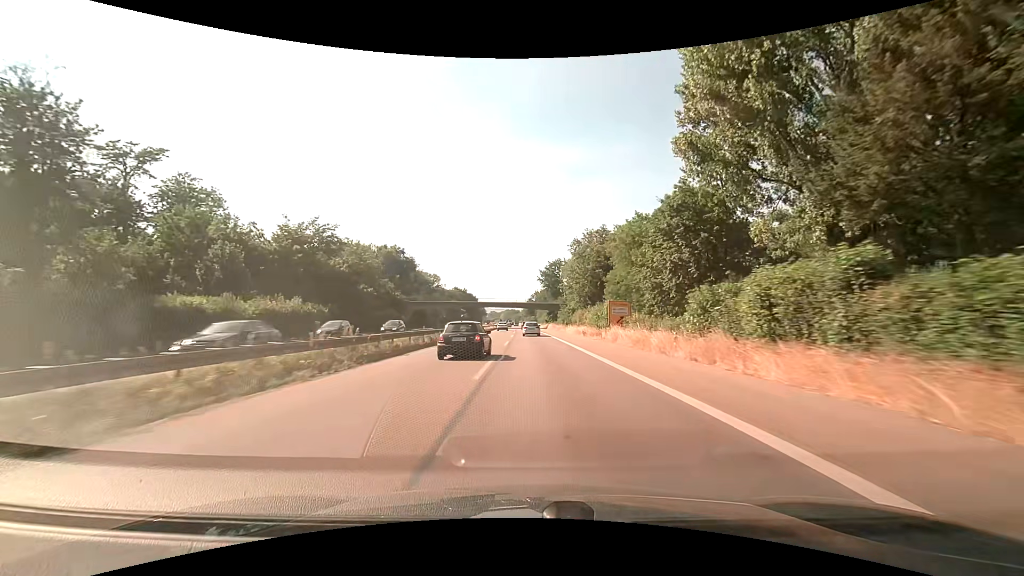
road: trunk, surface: asphalt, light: Day
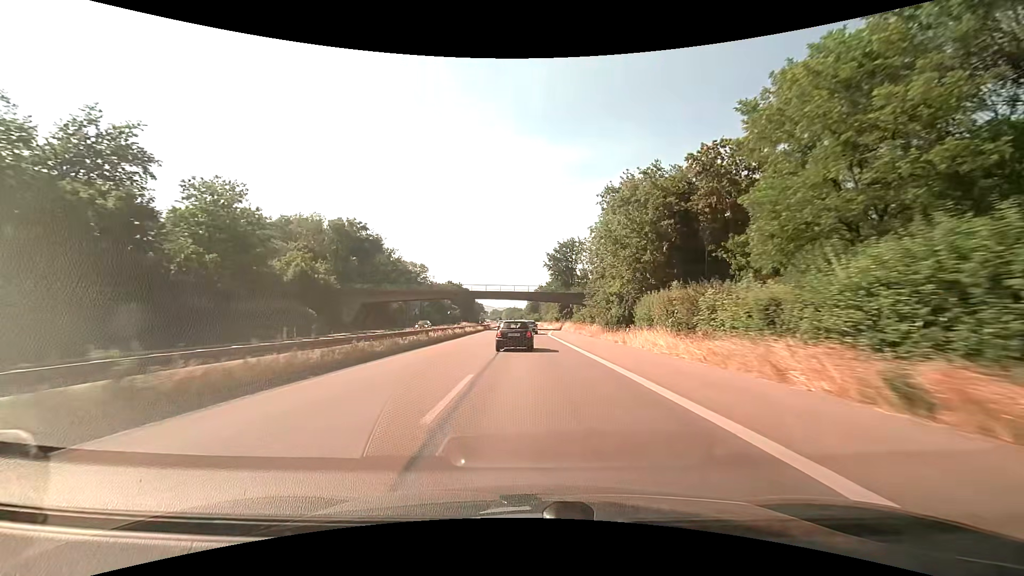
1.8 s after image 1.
(-0.1, +41.7) m; 0°
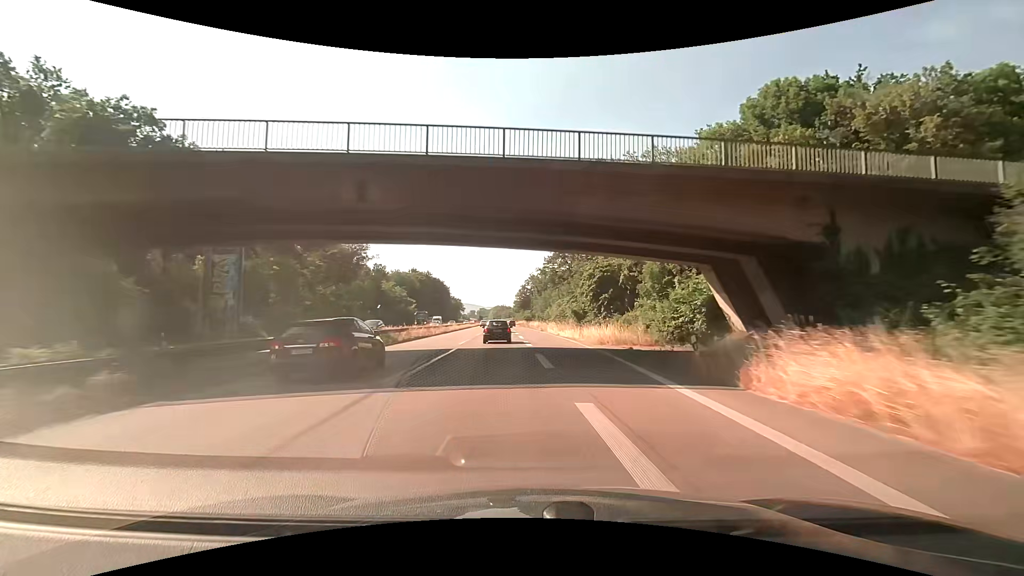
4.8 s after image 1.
(+0.3, +68.9) m; +1°
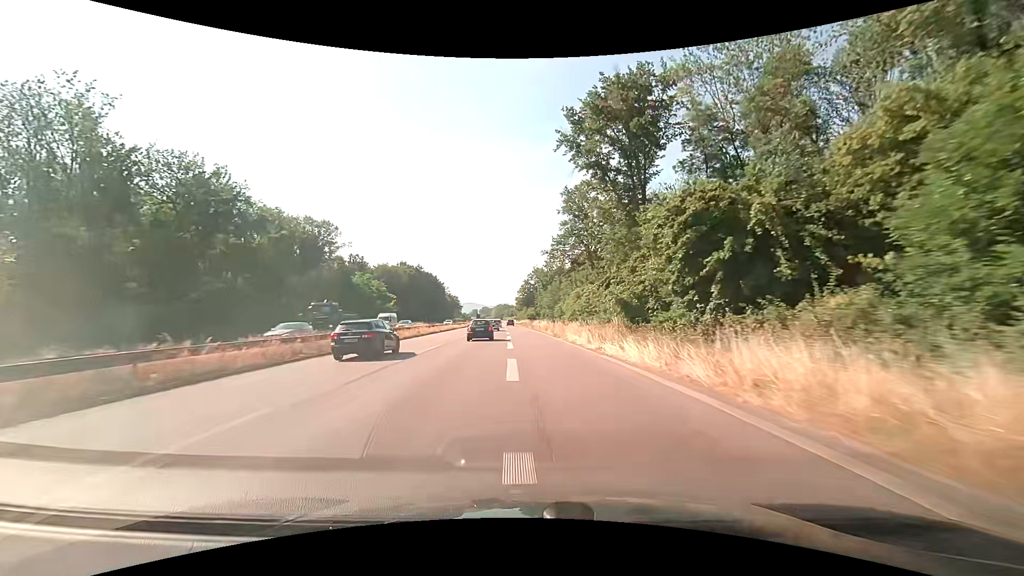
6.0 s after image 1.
(0.0, +27.0) m; -1°
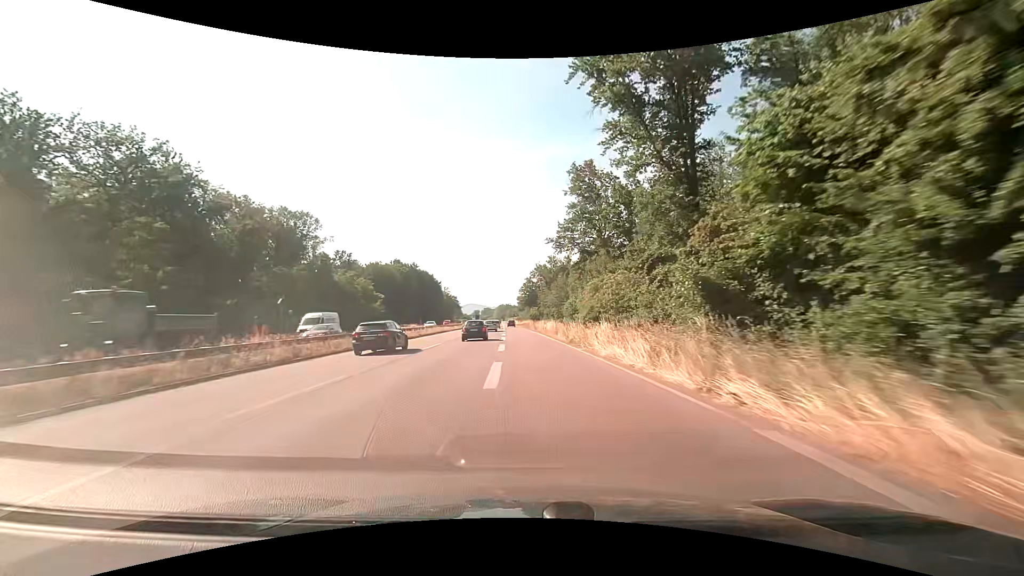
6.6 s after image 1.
(+0.2, +13.3) m; 0°
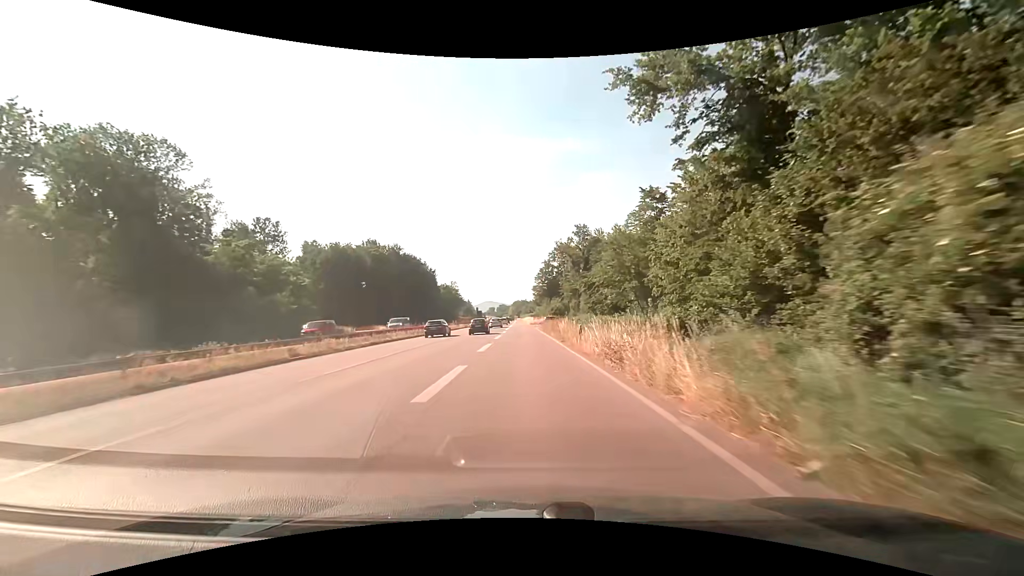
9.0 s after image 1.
(-0.8, +49.1) m; -2°
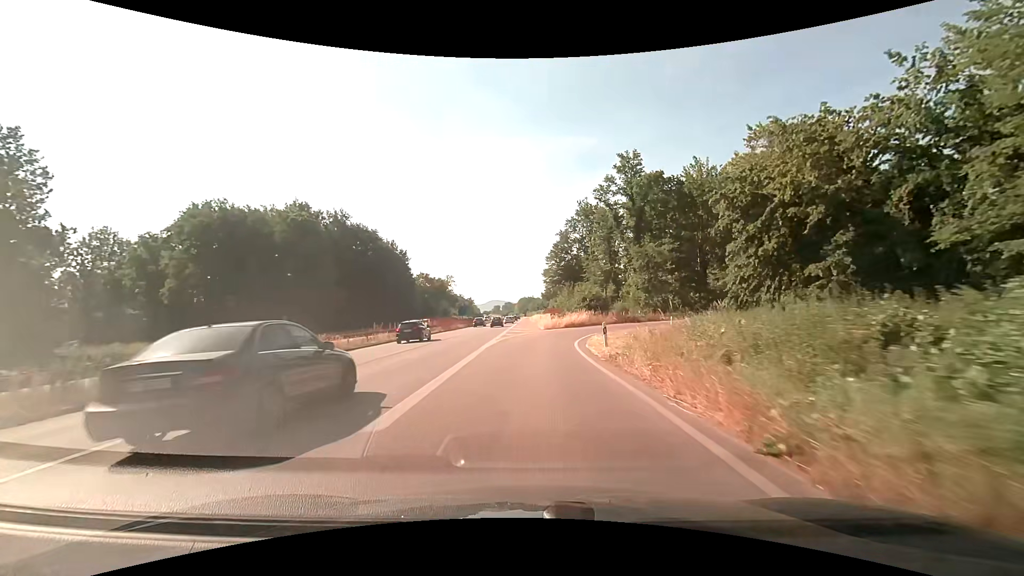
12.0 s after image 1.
(-0.6, +49.5) m; -1°
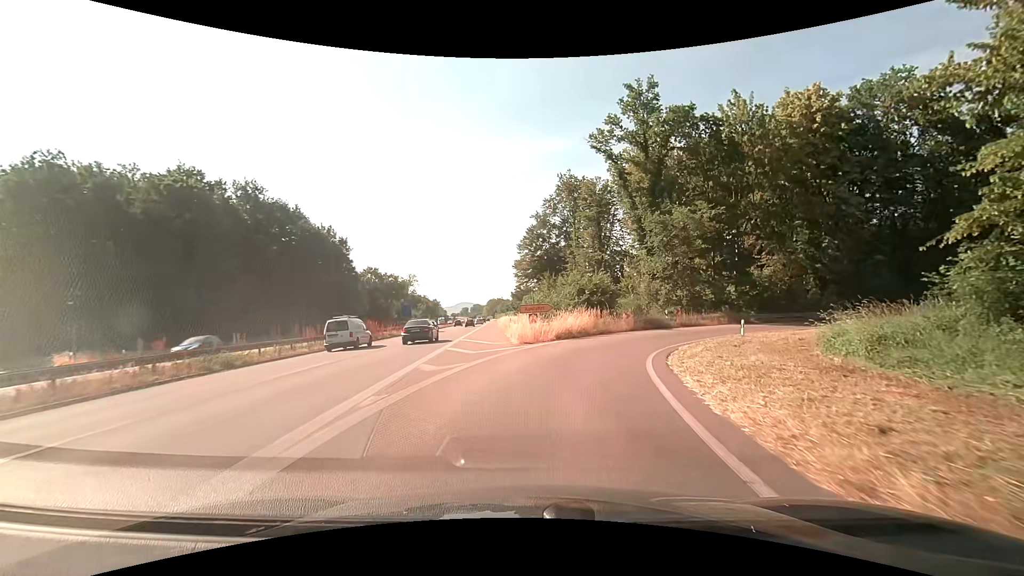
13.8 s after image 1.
(+0.4, +21.6) m; +4°
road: trunk_link
(0, +10) (+3, +20) (+7, +29) (+13, +36) (+22, +41) (+32, +43) (+42, +42) (+51, +38) (+59, +31) (+65, +24) m
